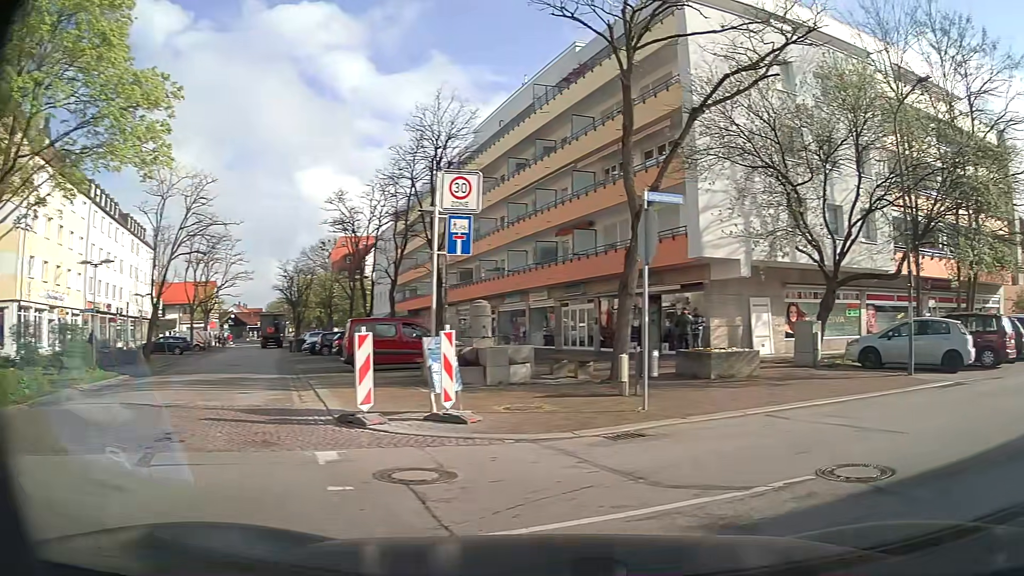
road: residential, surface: asphalt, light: Day
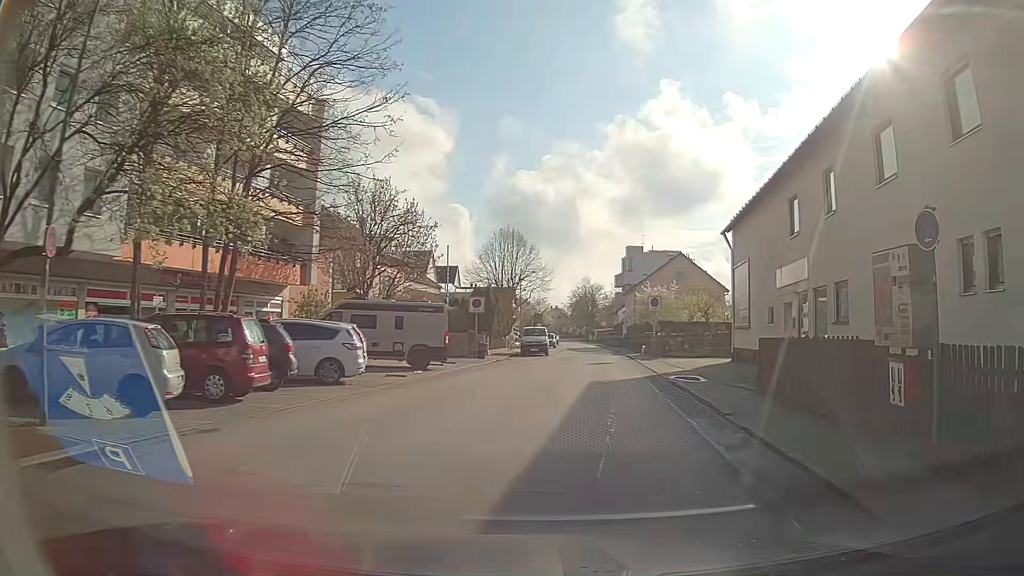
(+5.0, +7.1) m; +60°
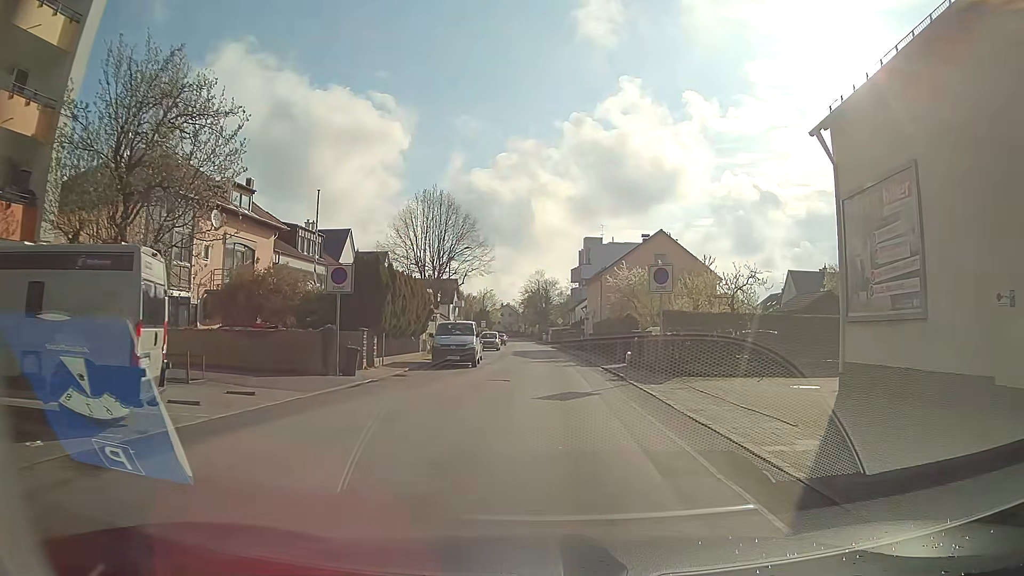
(+1.0, +17.5) m; +4°
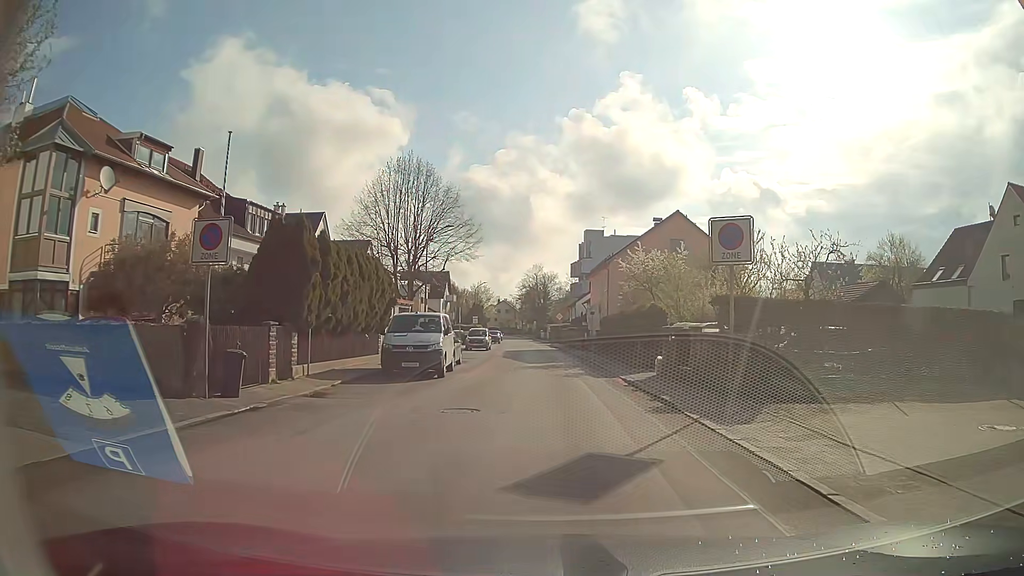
(0.0, +8.5) m; 0°
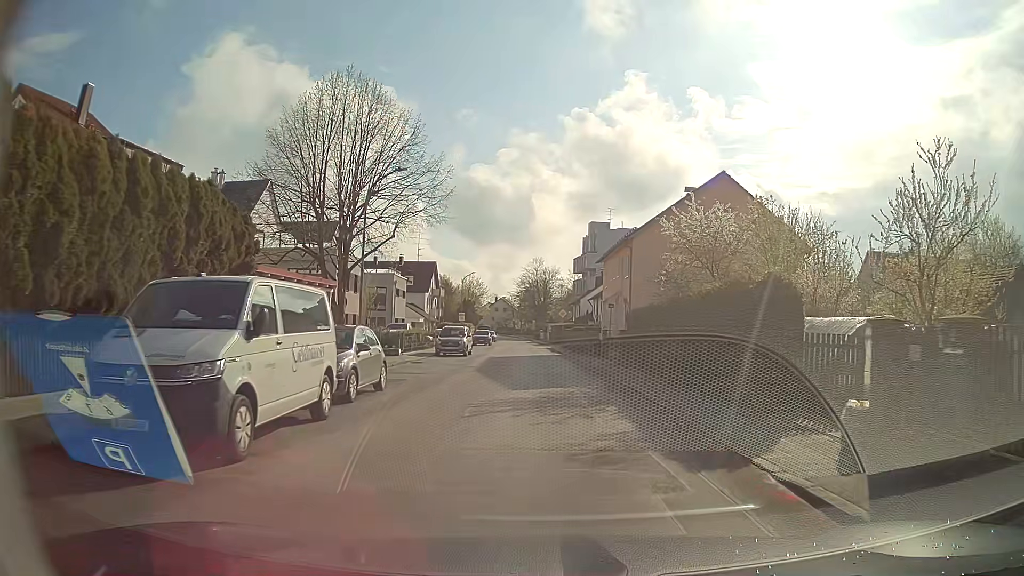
(-0.1, +13.7) m; 0°
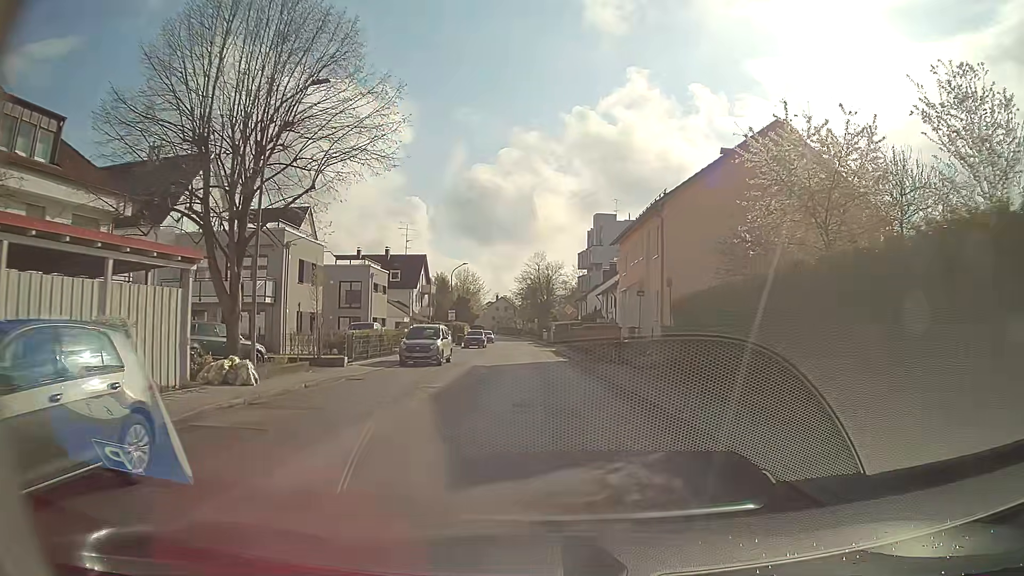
(0.0, +9.9) m; -1°
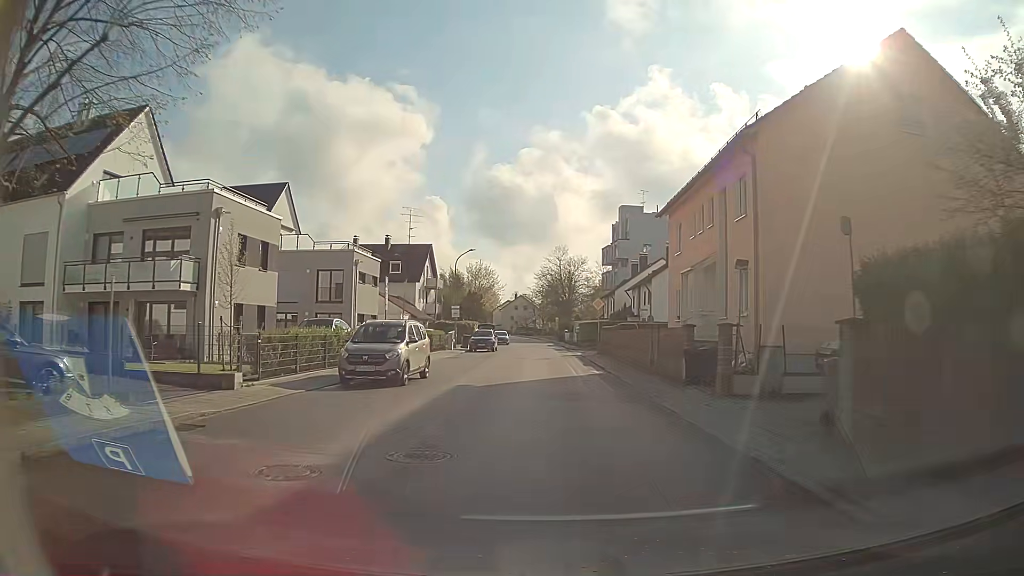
(-0.1, +10.5) m; -1°
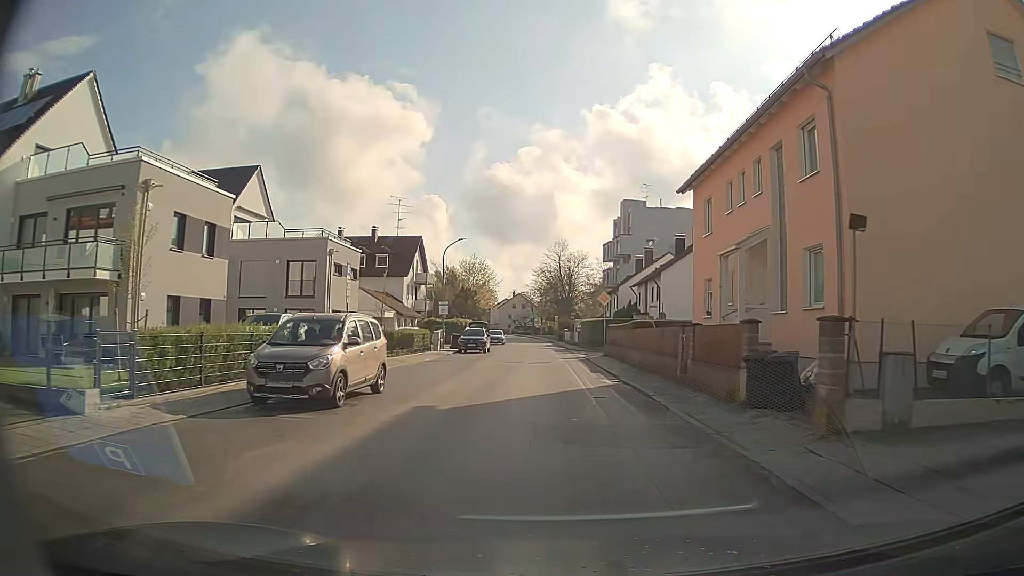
(0.0, +5.4) m; +1°
